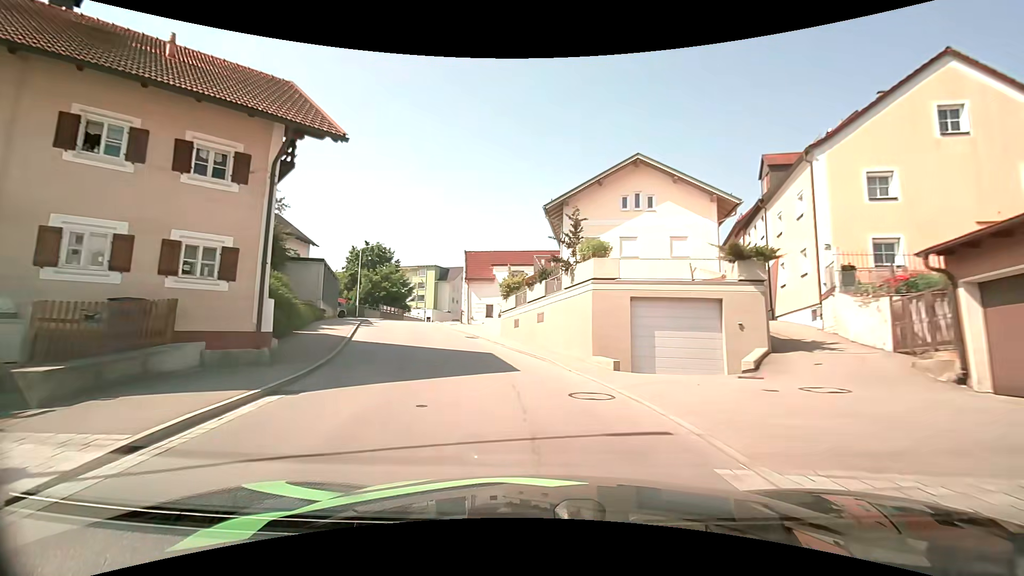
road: tertiary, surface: asphalt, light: Day
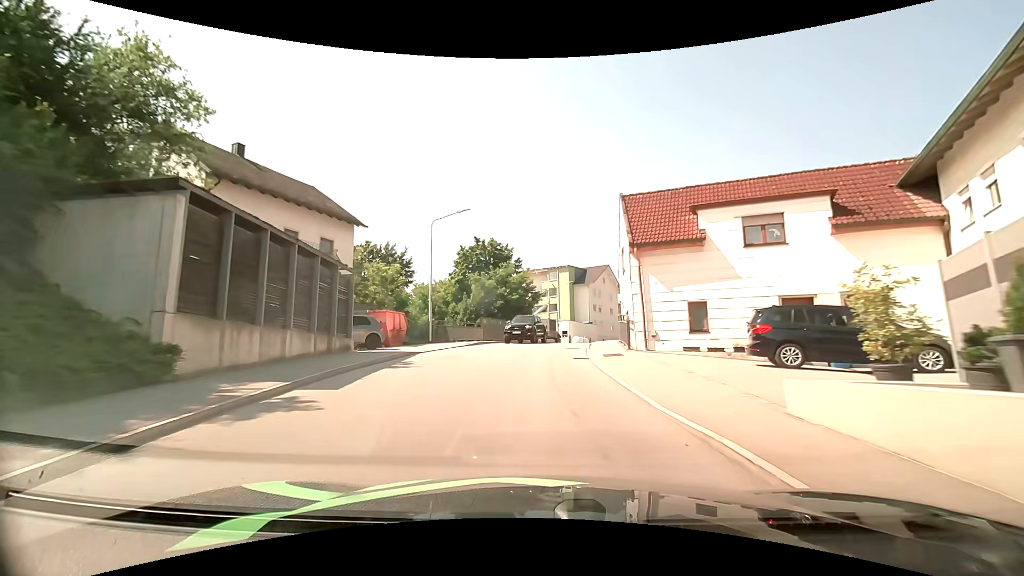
(-4.5, +24.4) m; -17°
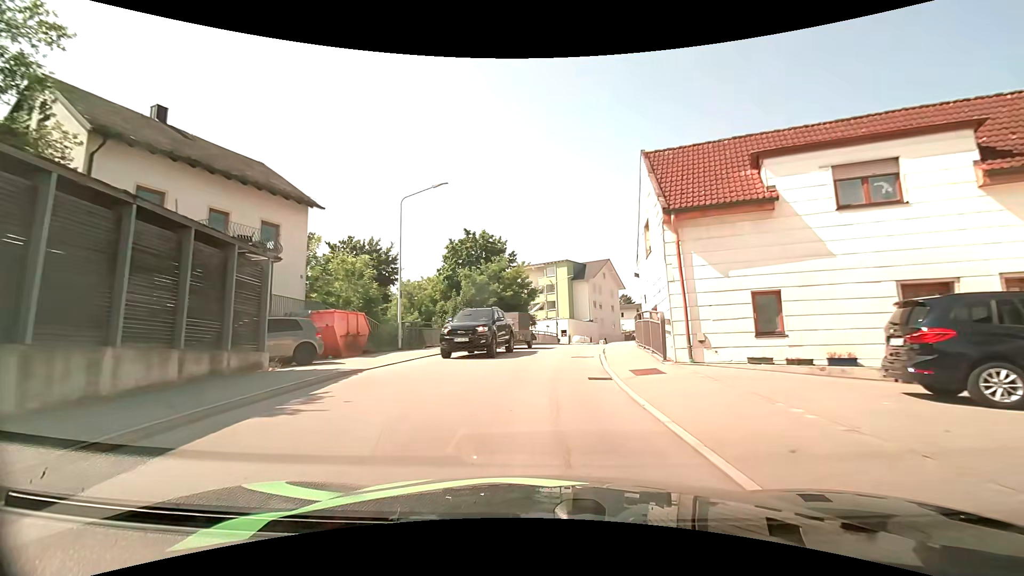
(0.0, +5.7) m; 0°
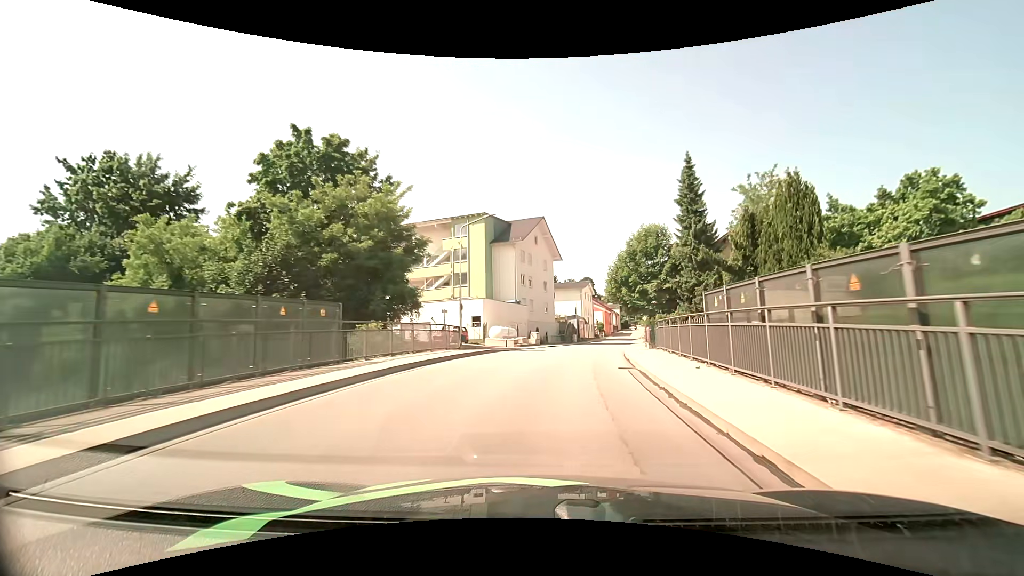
(+1.3, +28.1) m; +9°
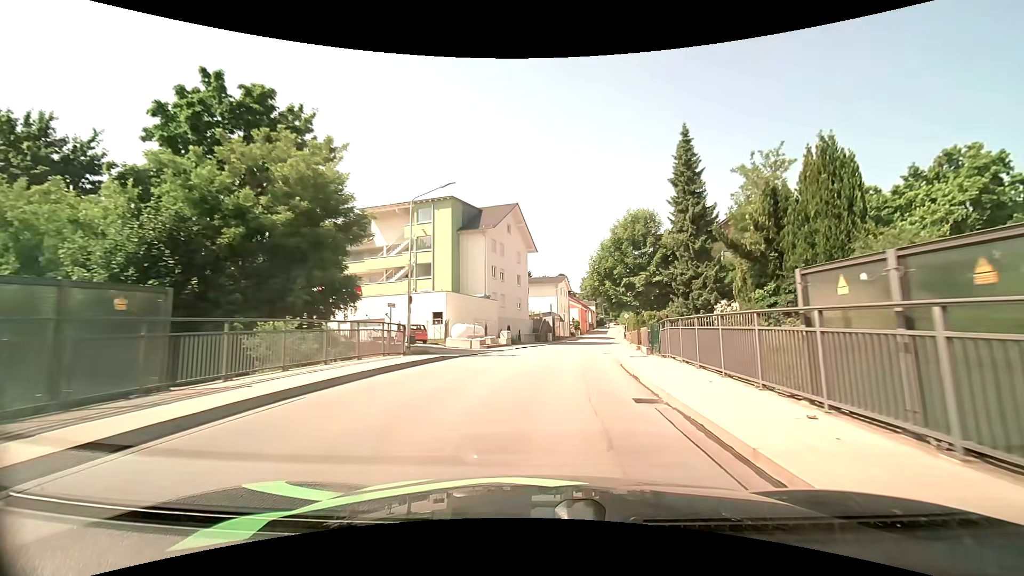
(+0.1, +6.2) m; +3°
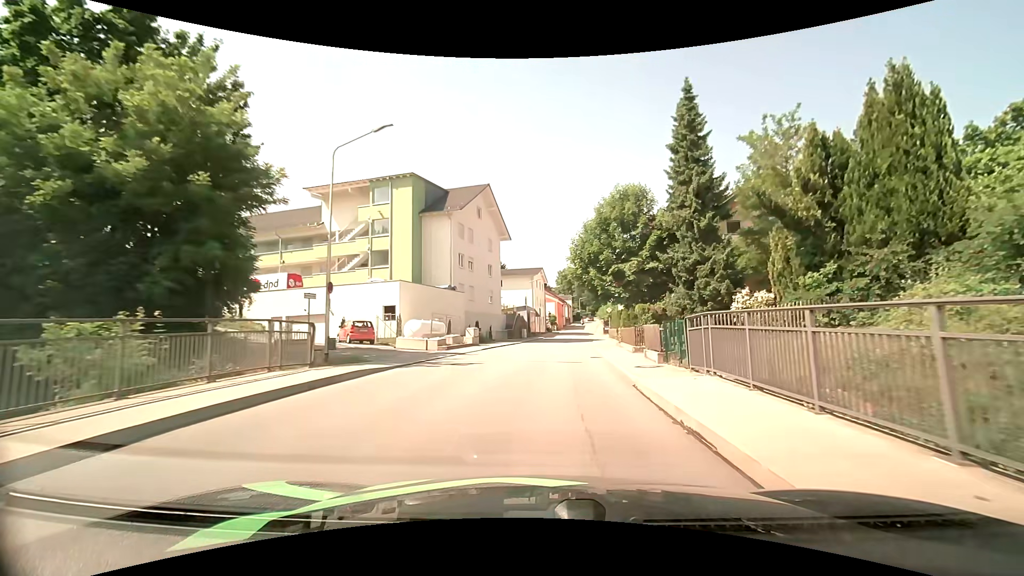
(+0.2, +6.5) m; +3°
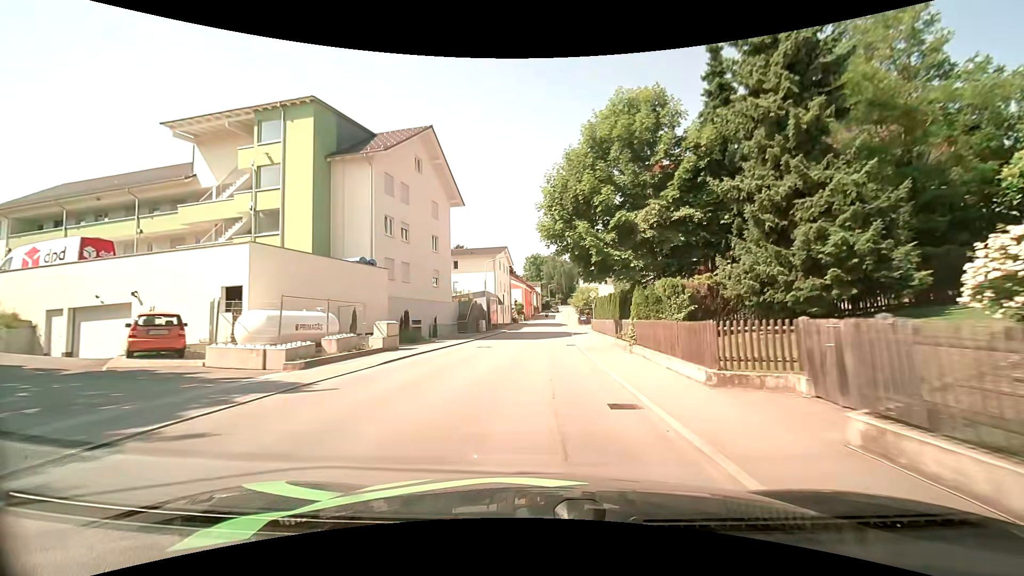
(+0.6, +13.8) m; +4°
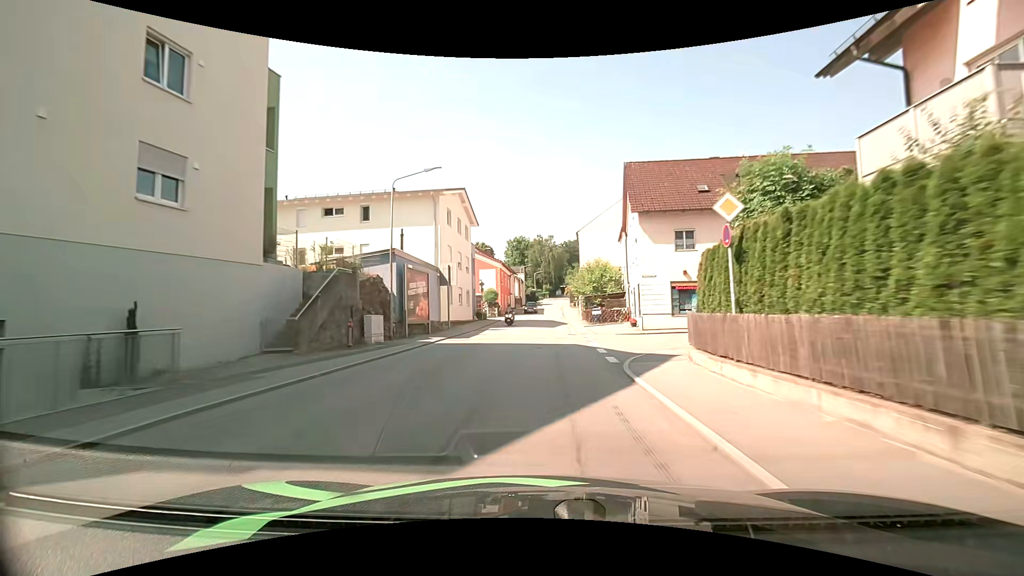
(+0.3, +30.0) m; +1°
(0, +10) (+1, +20) (+1, +30) (+1, +40) (+2, +50) (+2, +60) (+3, +70) (+3, +80) (+4, +90) (+5, +100) m
